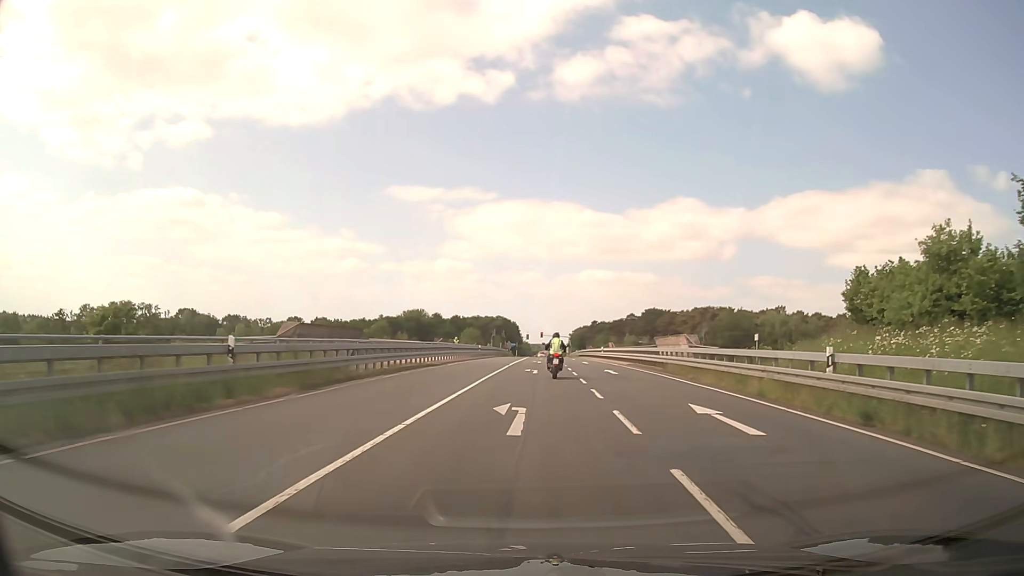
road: secondary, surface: asphalt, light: Day
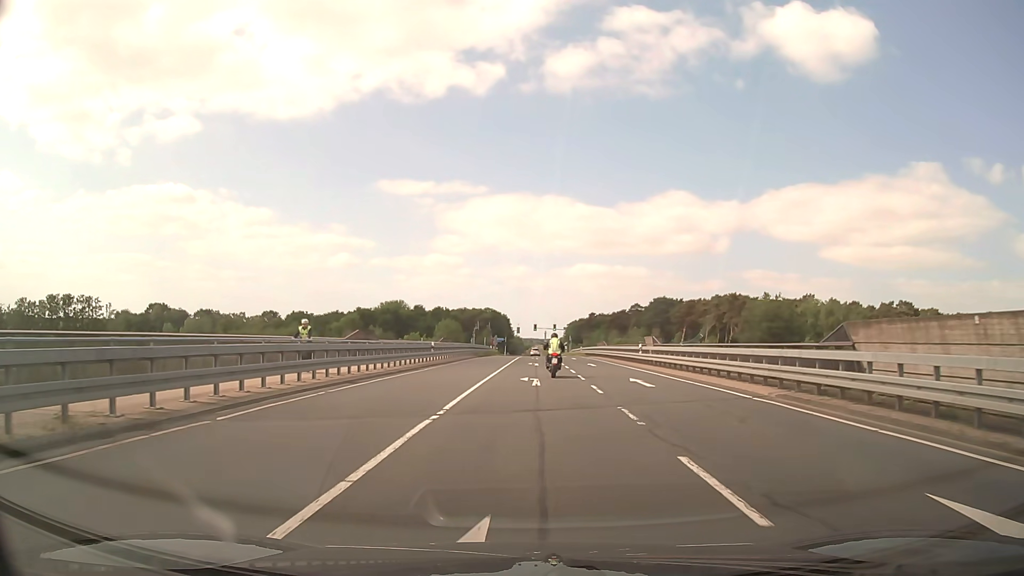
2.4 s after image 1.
(+0.4, +29.3) m; +1°
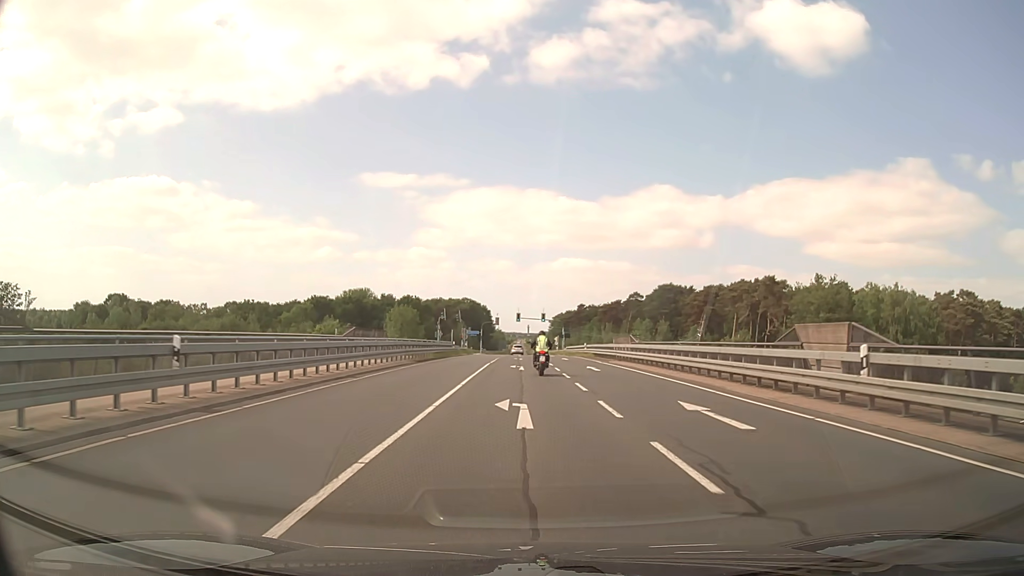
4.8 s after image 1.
(+0.3, +30.3) m; +1°
(0, +10) (0, +20) (0, +30) (0, +40) (-1, +50) (-1, +60) (-1, +70) (-1, +80) (-1, +90) (-1, +100) m
